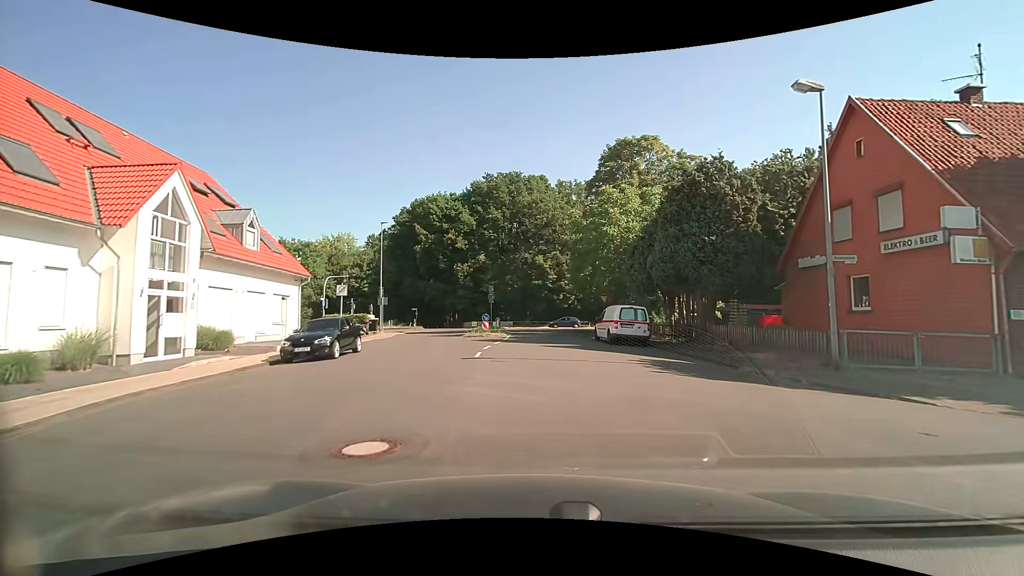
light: Day
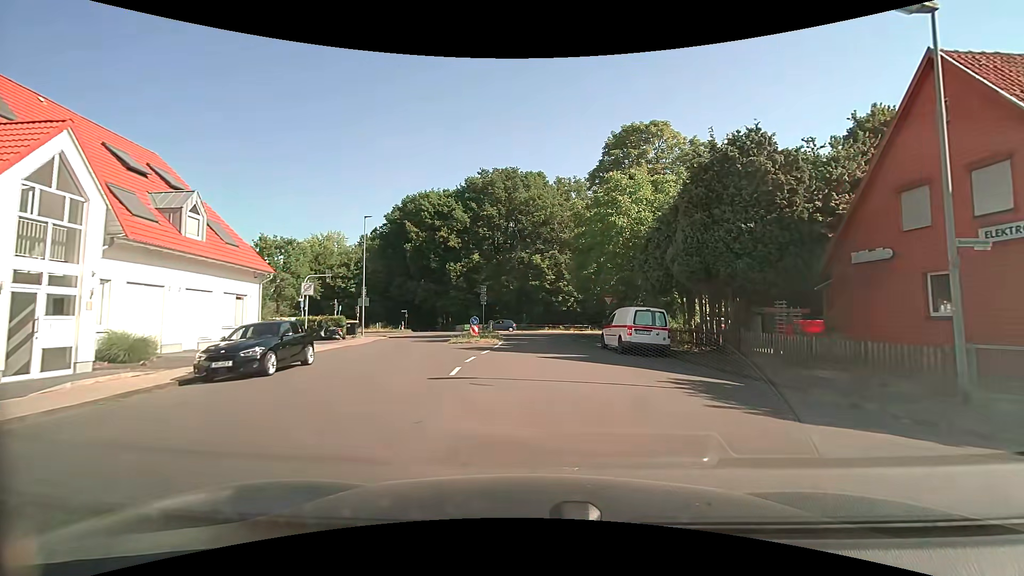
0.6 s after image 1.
(0.0, +3.9) m; 0°
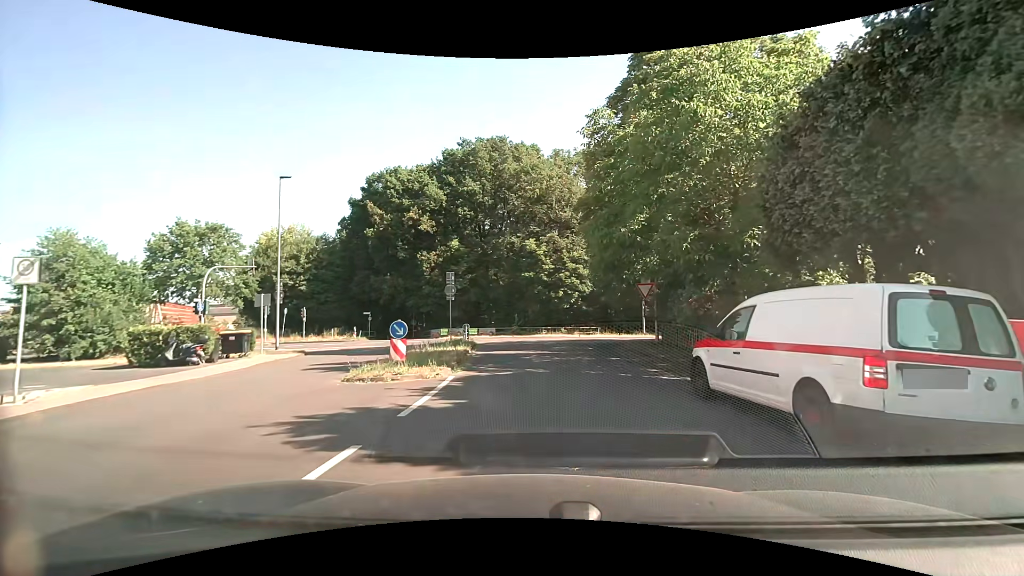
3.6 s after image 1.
(+0.1, +13.2) m; 0°
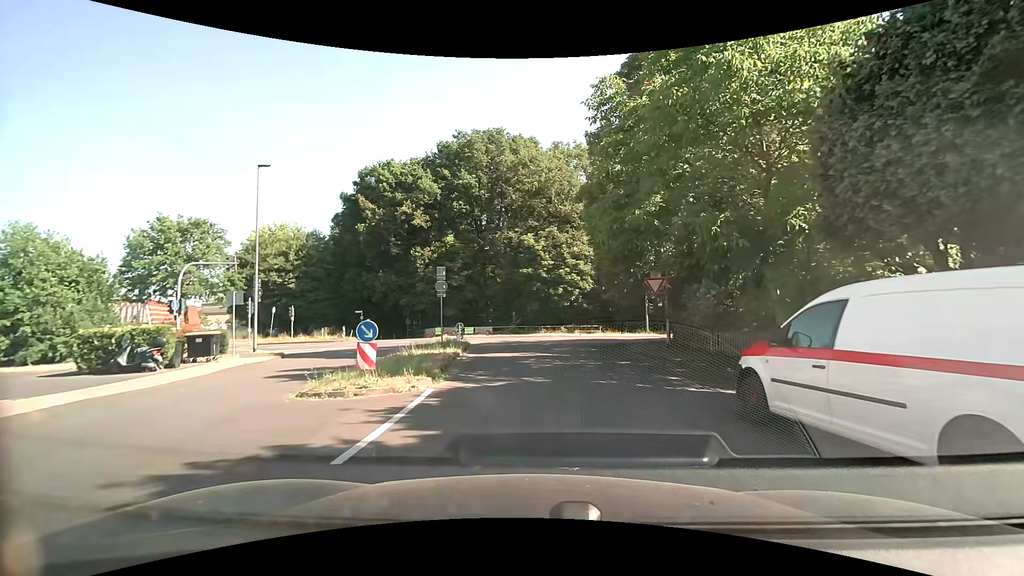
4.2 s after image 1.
(0.0, +2.2) m; +1°
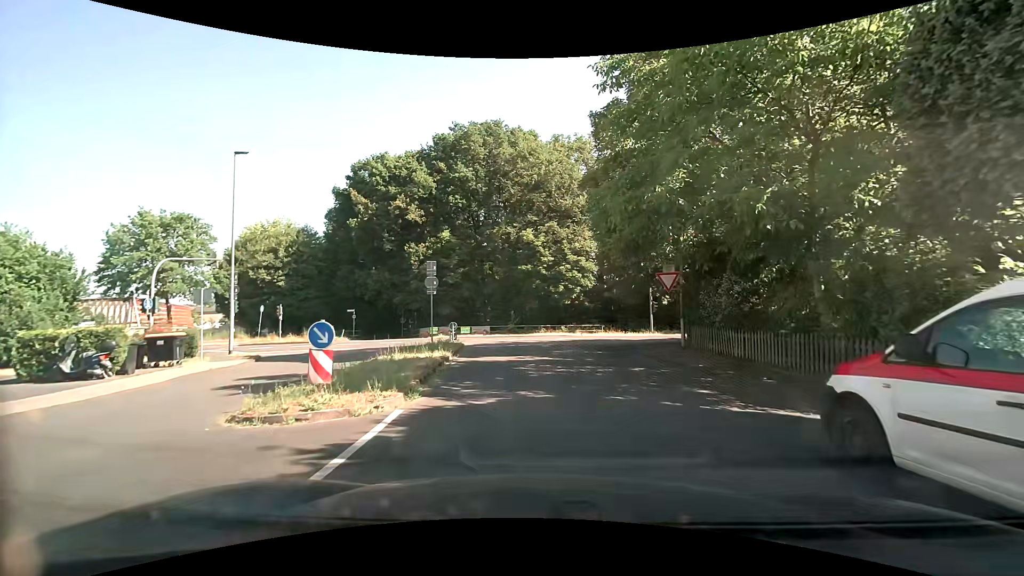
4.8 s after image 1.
(0.0, +2.1) m; 0°
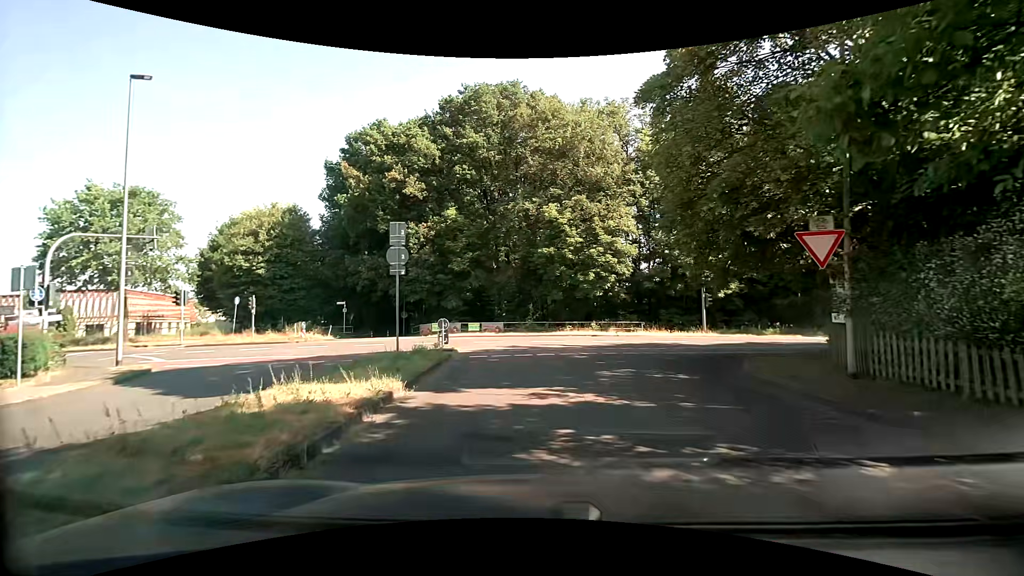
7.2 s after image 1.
(-0.2, +8.4) m; -2°
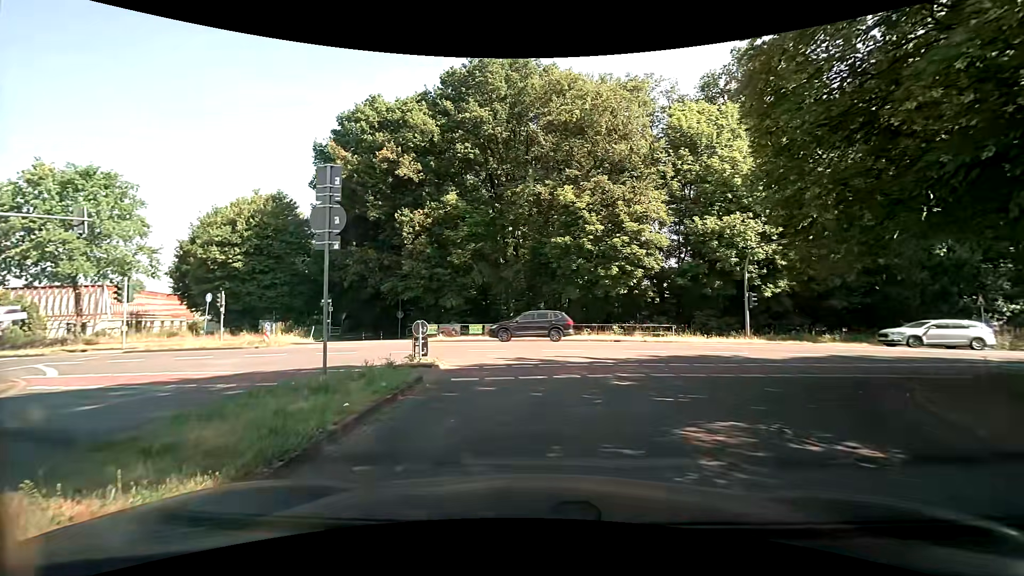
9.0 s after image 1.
(-0.2, +5.4) m; -2°
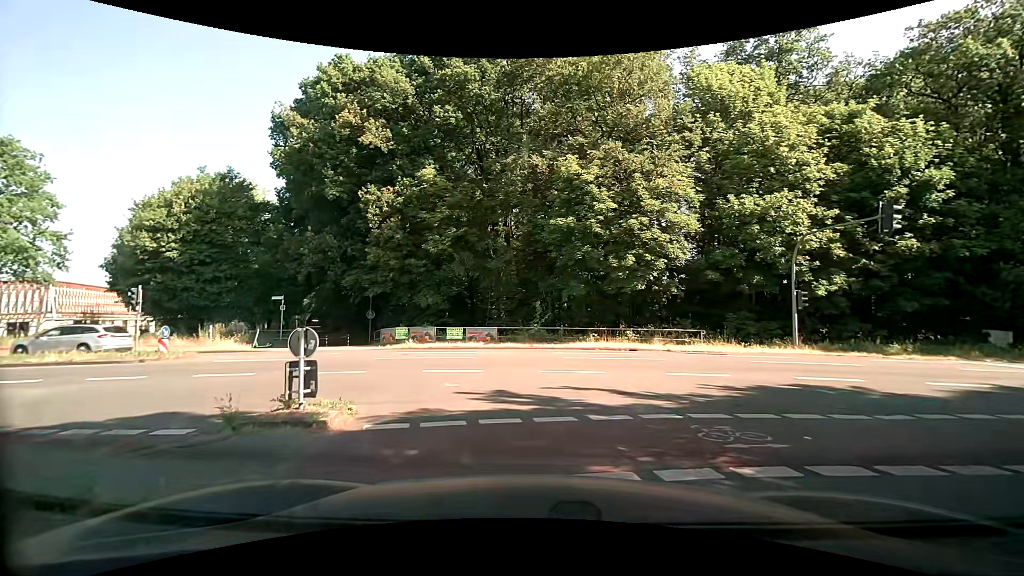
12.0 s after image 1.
(0.0, +6.4) m; +1°
